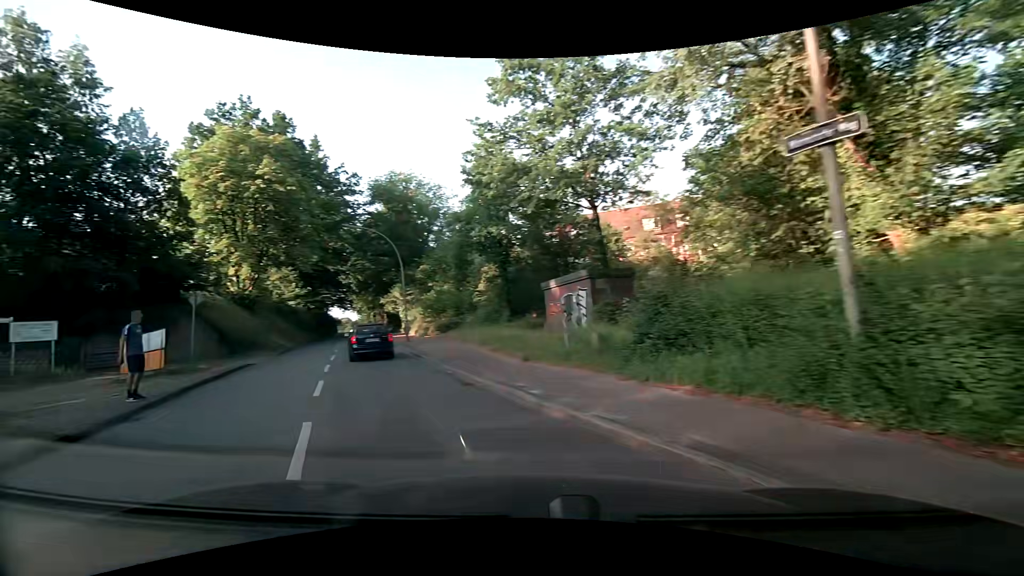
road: tertiary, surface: asphalt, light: Day
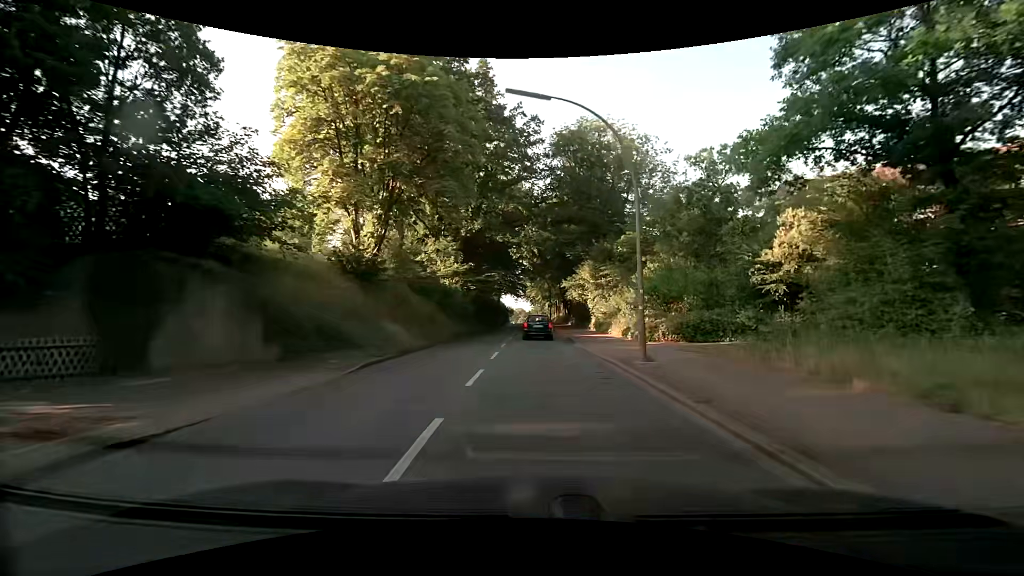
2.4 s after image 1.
(-6.6, +18.5) m; -21°
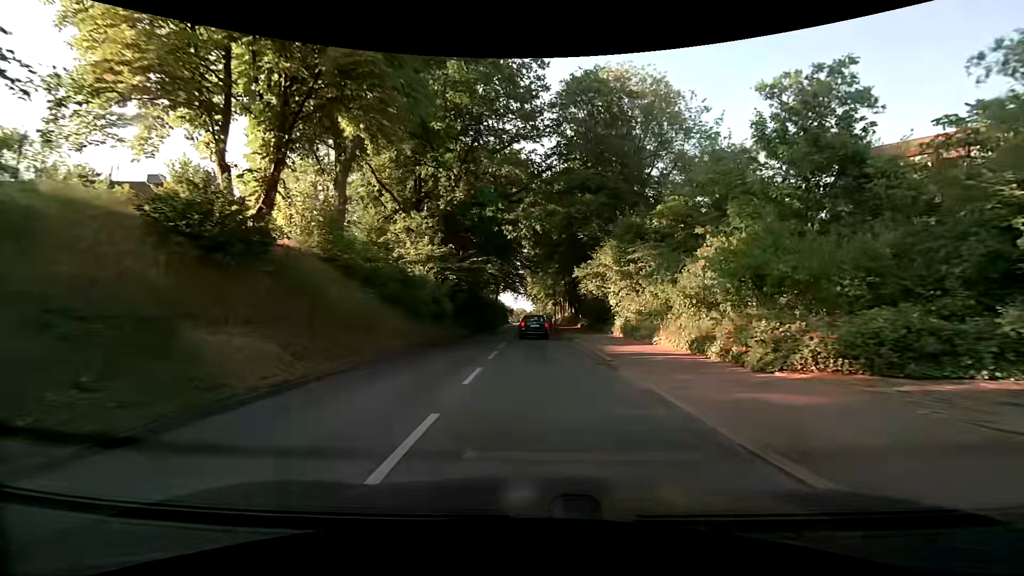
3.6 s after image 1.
(-0.1, +12.0) m; -1°
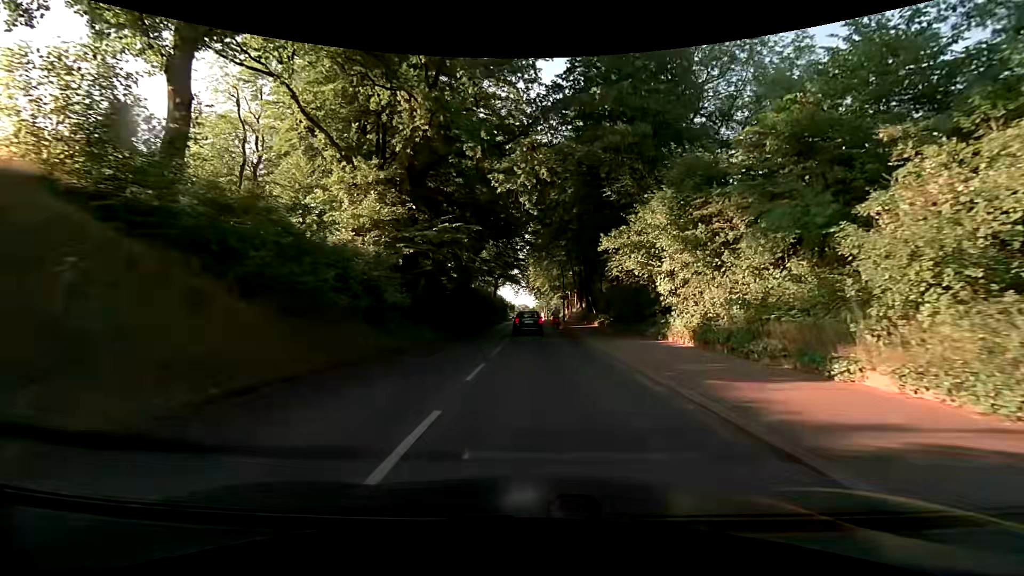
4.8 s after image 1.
(0.0, +12.0) m; -1°
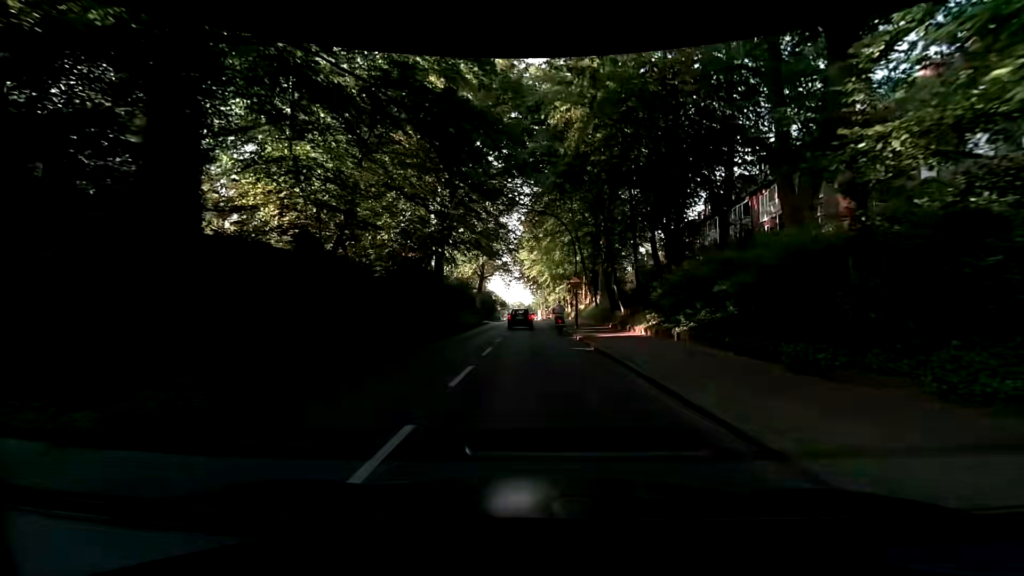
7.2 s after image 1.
(+0.2, +18.5) m; -1°
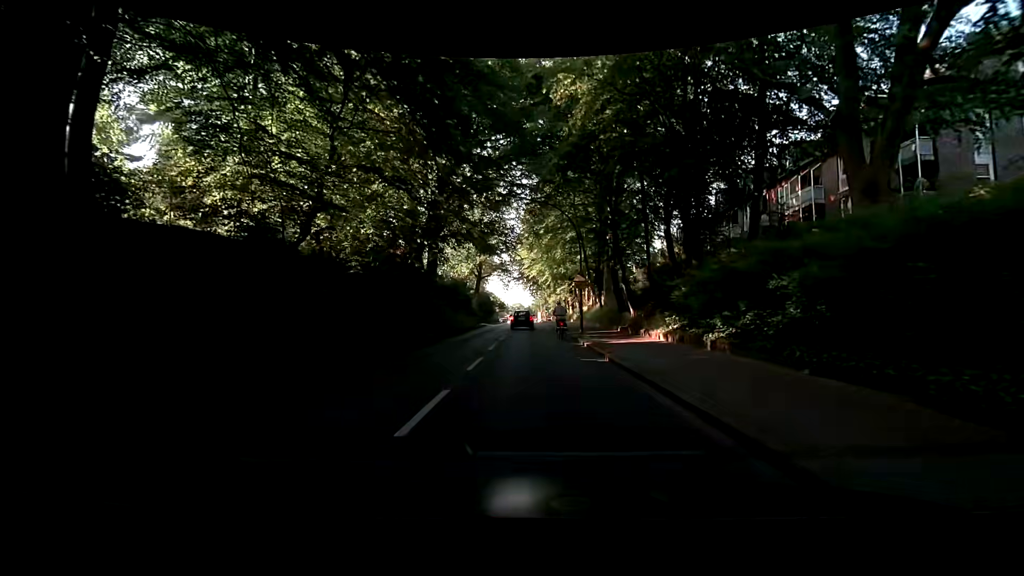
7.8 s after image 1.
(+0.1, +3.3) m; +1°
